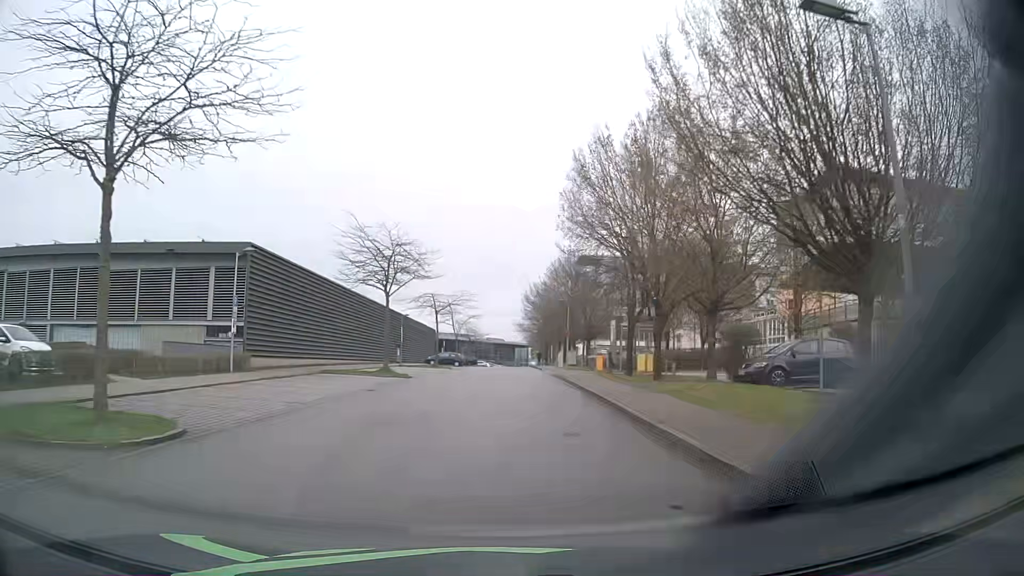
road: residential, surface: asphalt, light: Day
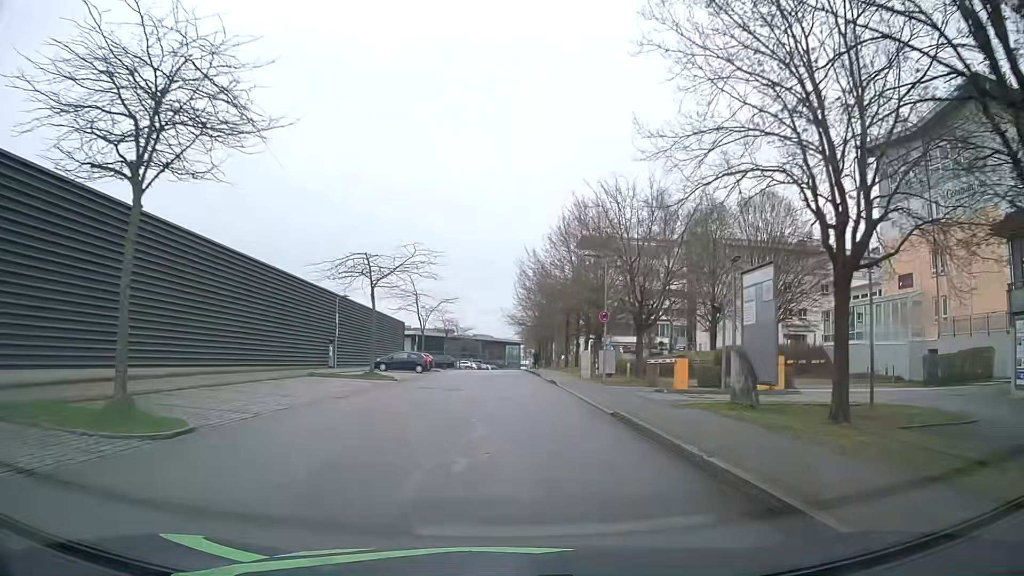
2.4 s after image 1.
(+0.5, +23.6) m; +2°
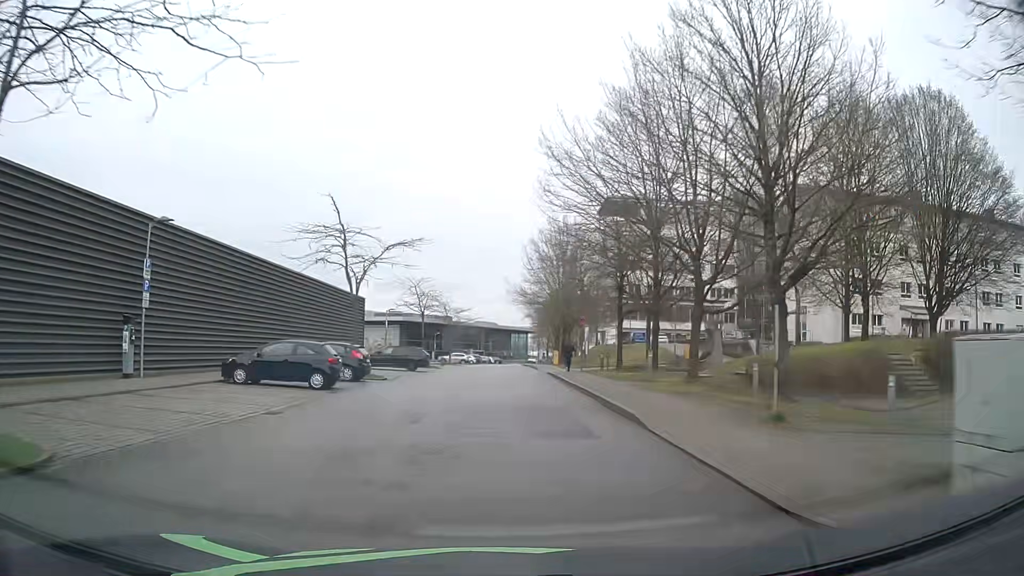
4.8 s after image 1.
(-0.2, +27.0) m; -1°
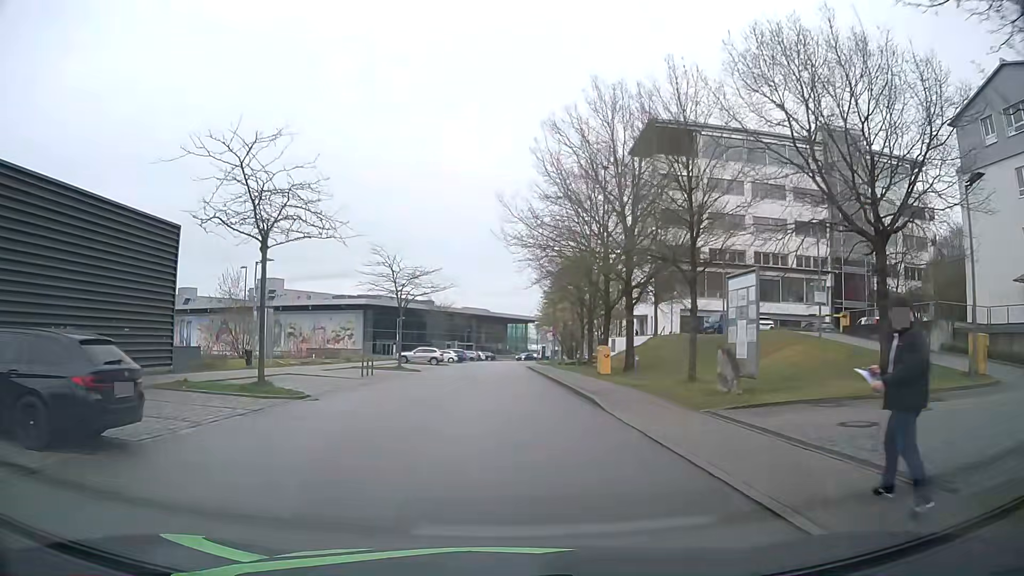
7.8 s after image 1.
(+0.2, +33.7) m; 0°
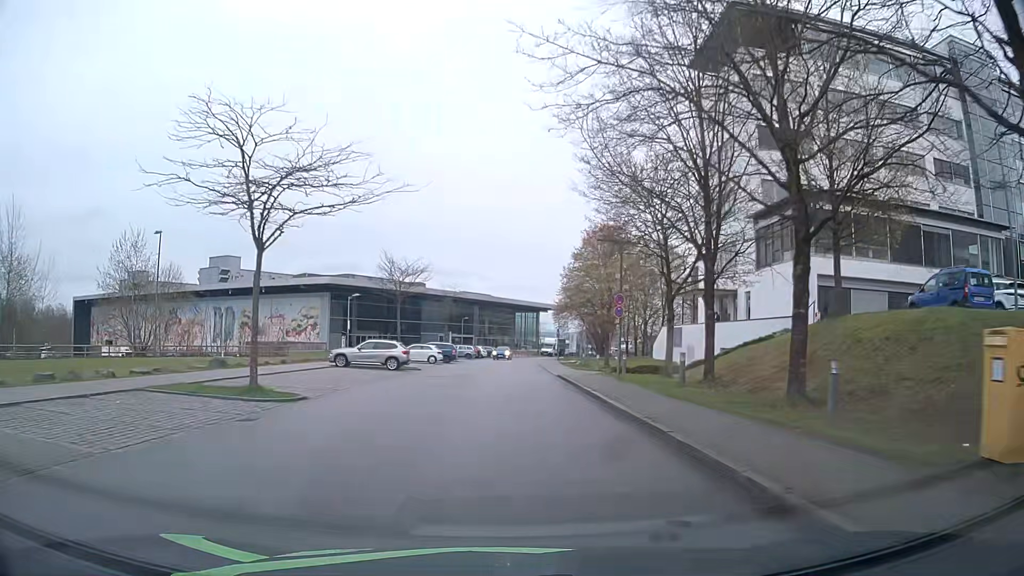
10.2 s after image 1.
(0.0, +26.2) m; 0°
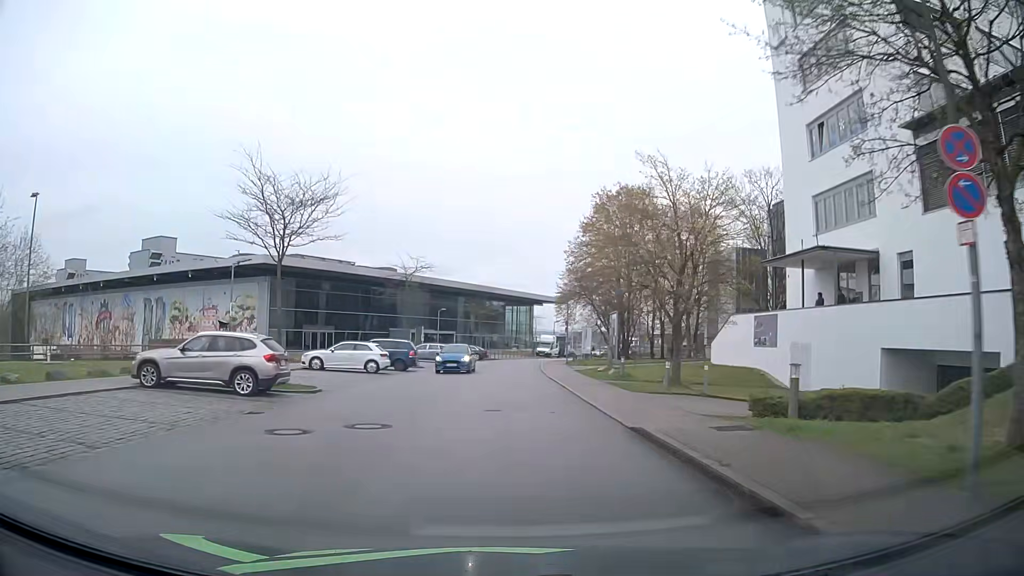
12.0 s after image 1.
(0.0, +19.7) m; +1°
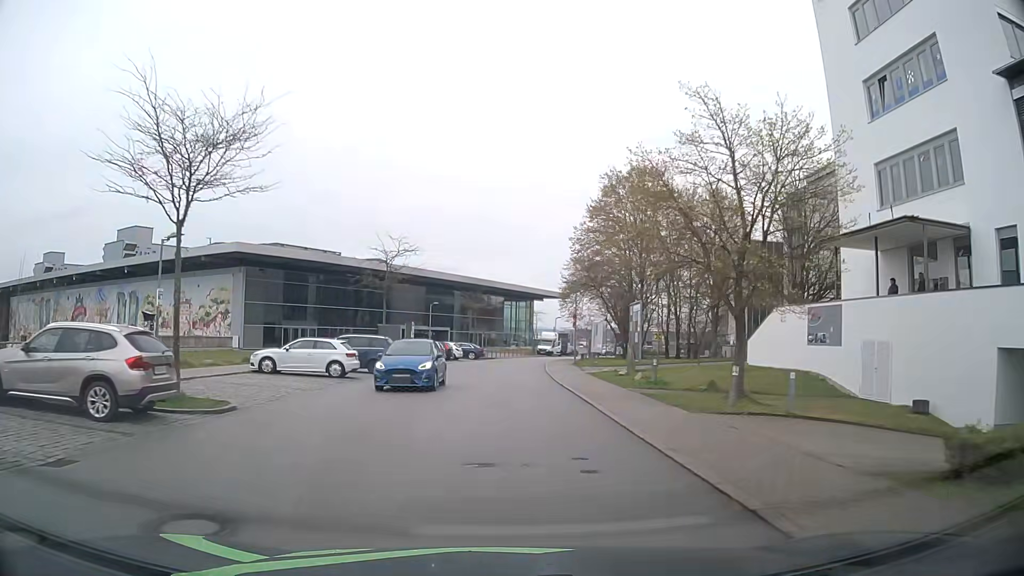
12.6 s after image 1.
(0.0, +6.5) m; 0°
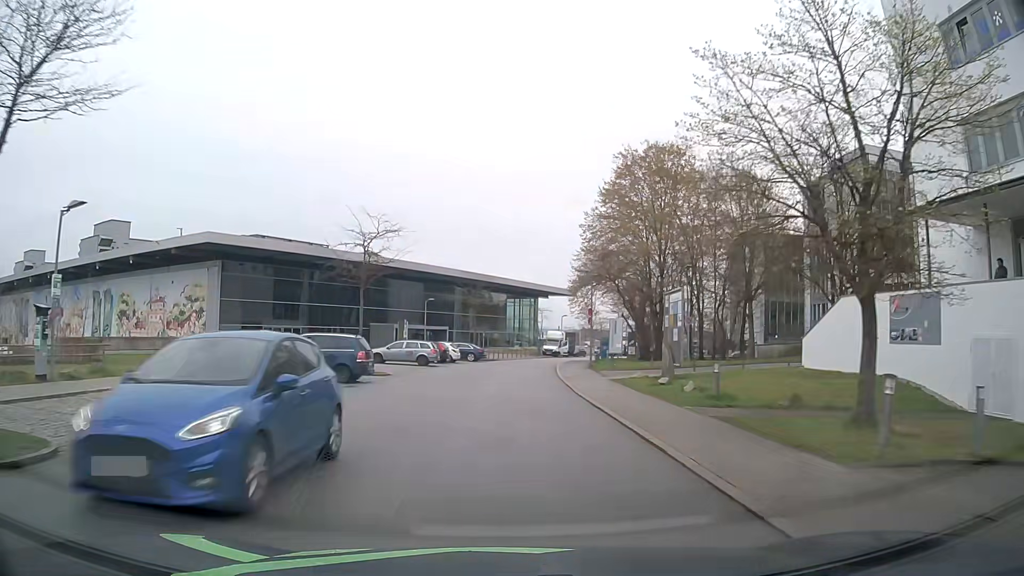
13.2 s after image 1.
(0.0, +6.3) m; 0°
(0, +10) (0, +20) (0, +30) (0, +40) (+2, +50) (+3, +60) (+6, +69) (+9, +79) (+13, +88) (+17, +97) m
